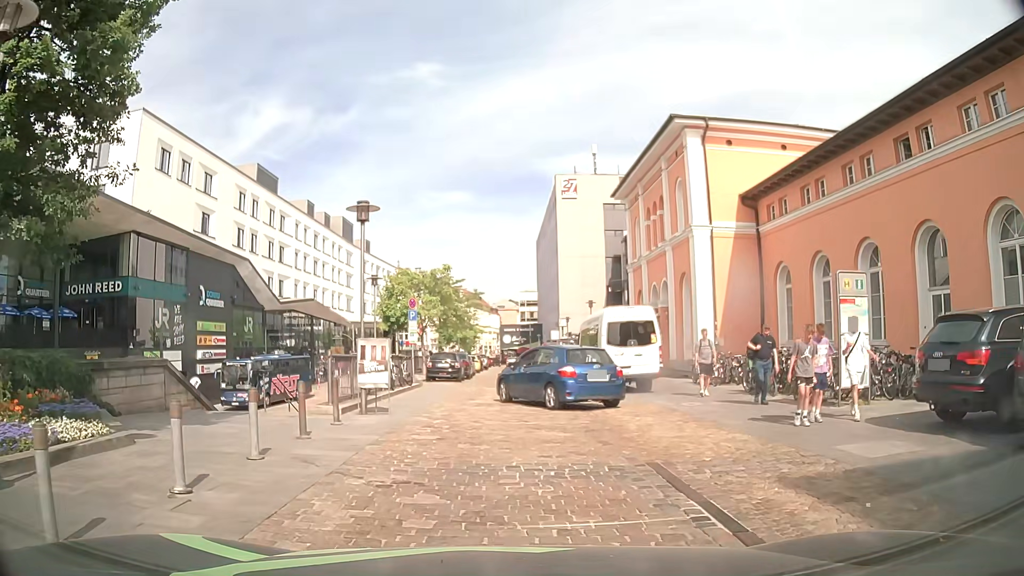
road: residential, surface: sett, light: Day
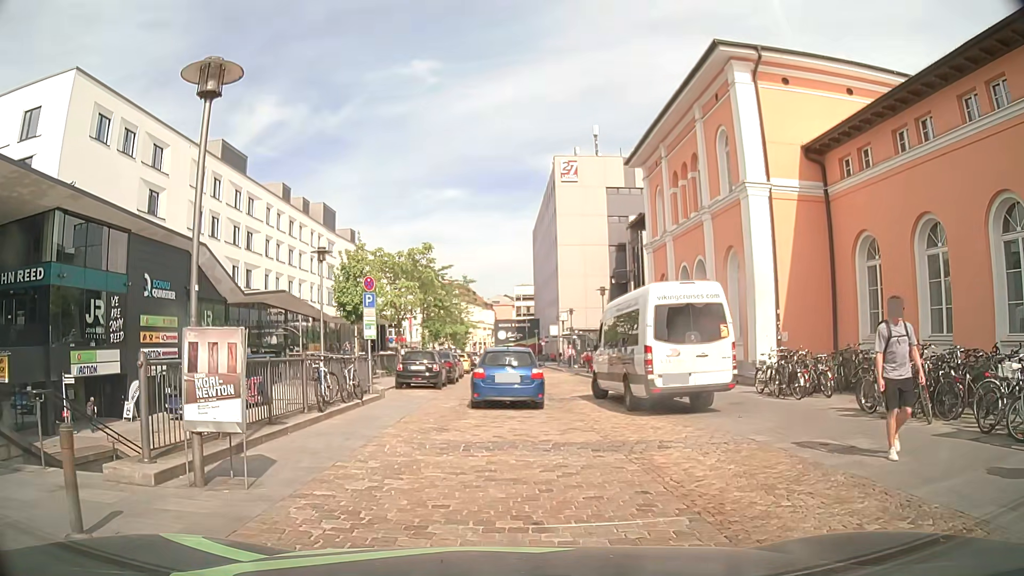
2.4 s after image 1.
(0.0, +7.4) m; -1°
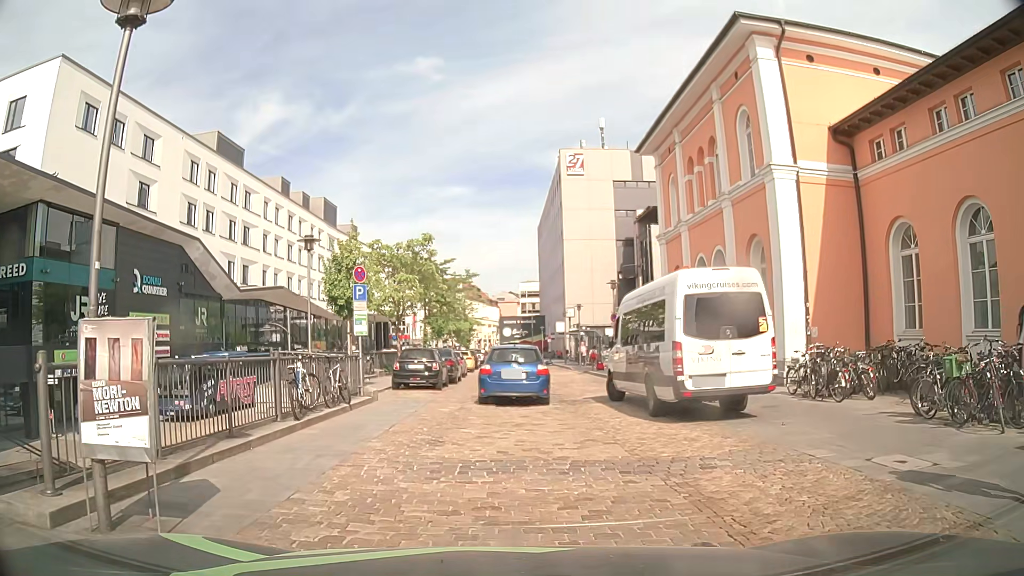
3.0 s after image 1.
(0.0, +1.9) m; +2°
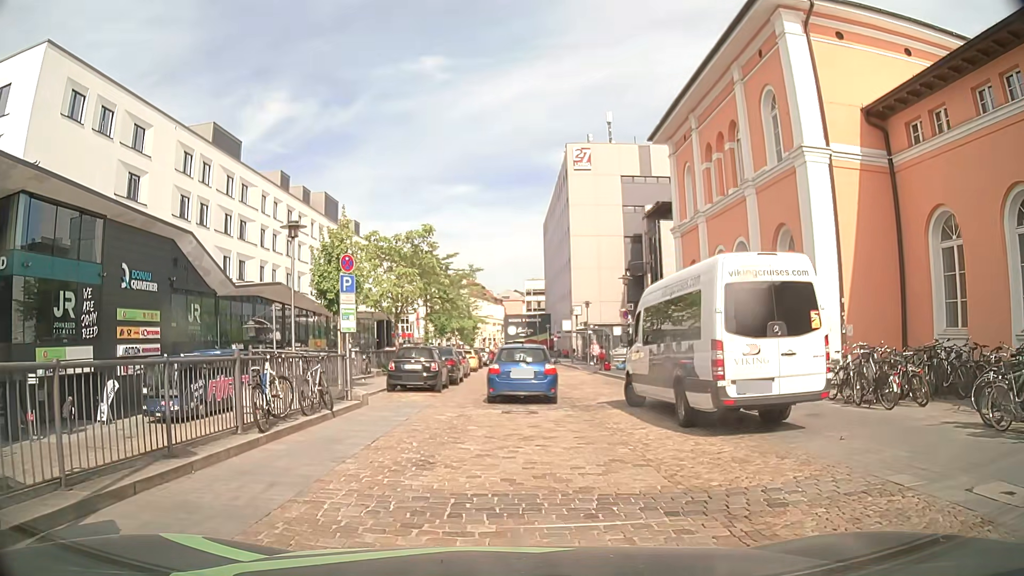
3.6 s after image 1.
(0.0, +2.0) m; -1°
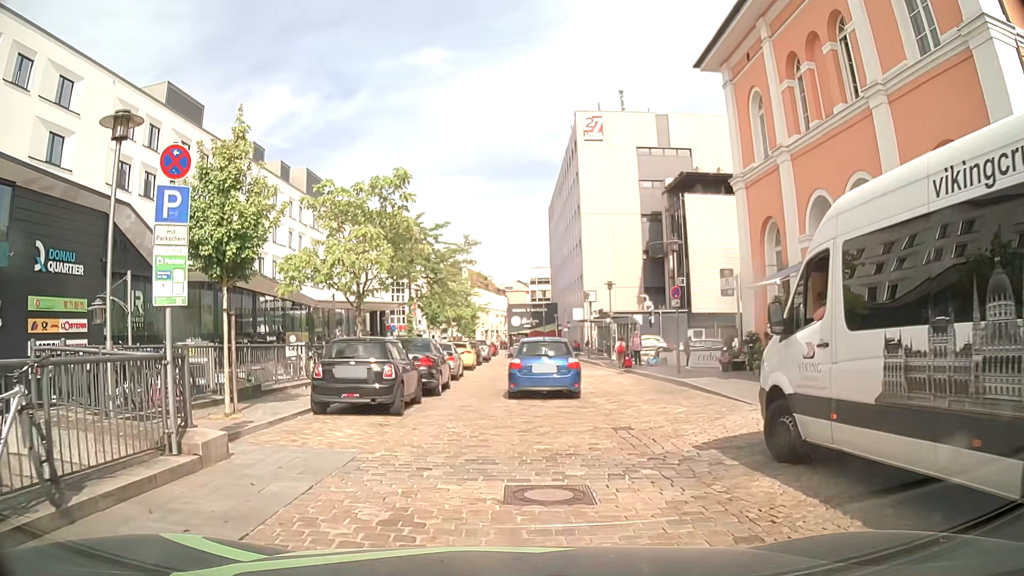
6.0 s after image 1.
(-0.1, +8.6) m; 0°
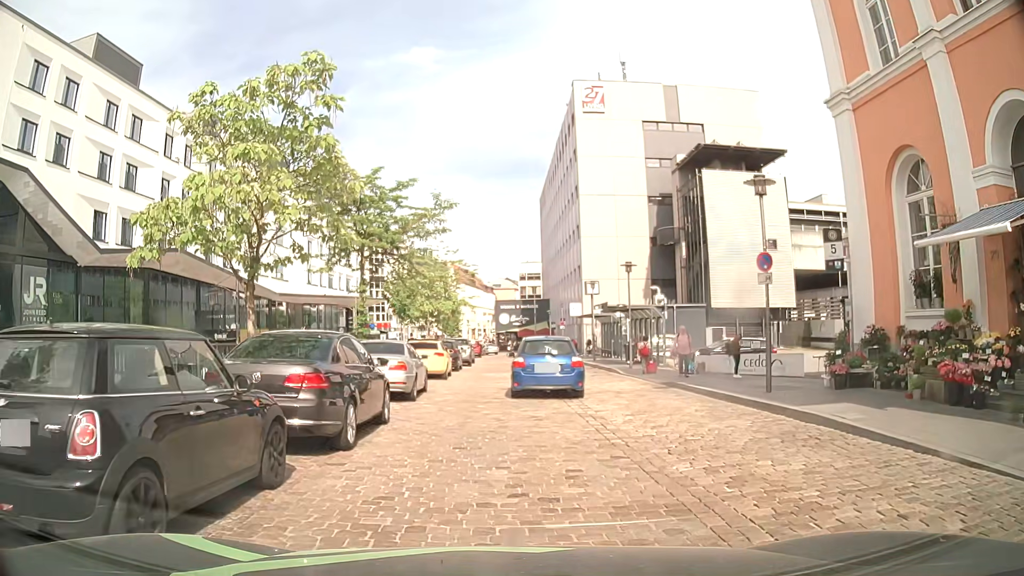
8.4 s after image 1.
(+0.1, +8.8) m; 0°
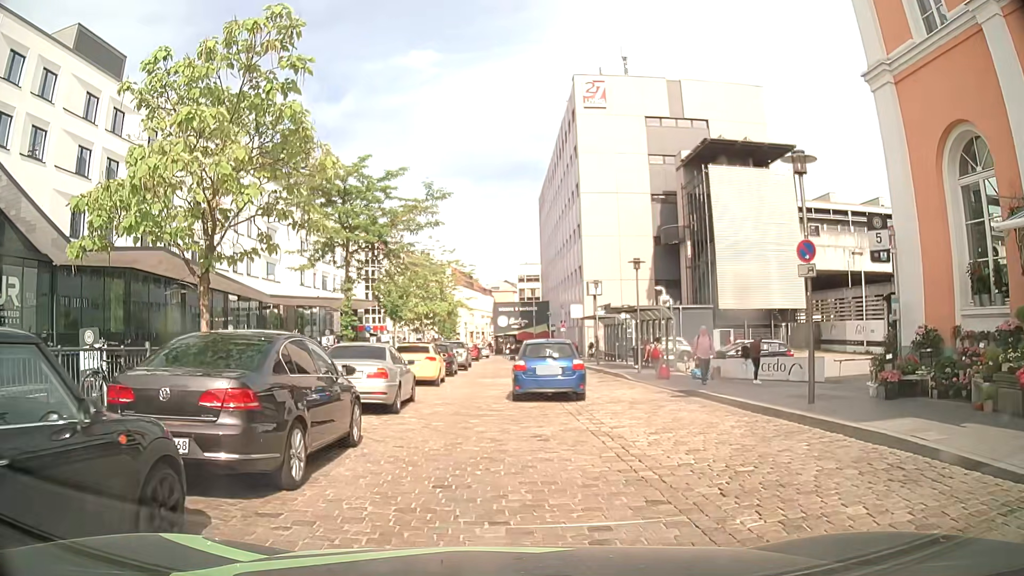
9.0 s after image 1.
(0.0, +2.1) m; -1°
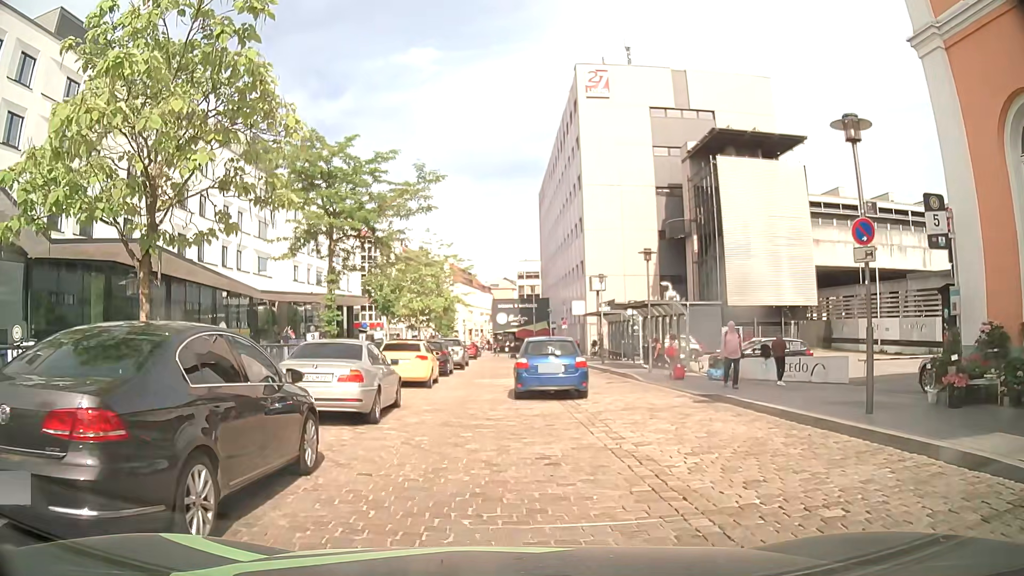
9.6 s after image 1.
(0.0, +2.1) m; +2°
